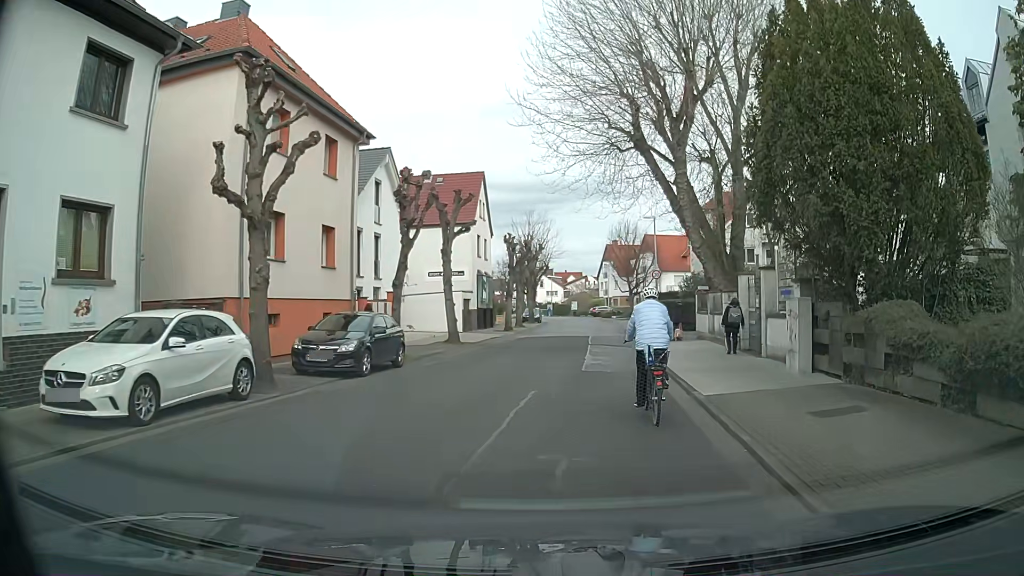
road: unclassified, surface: asphalt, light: Day
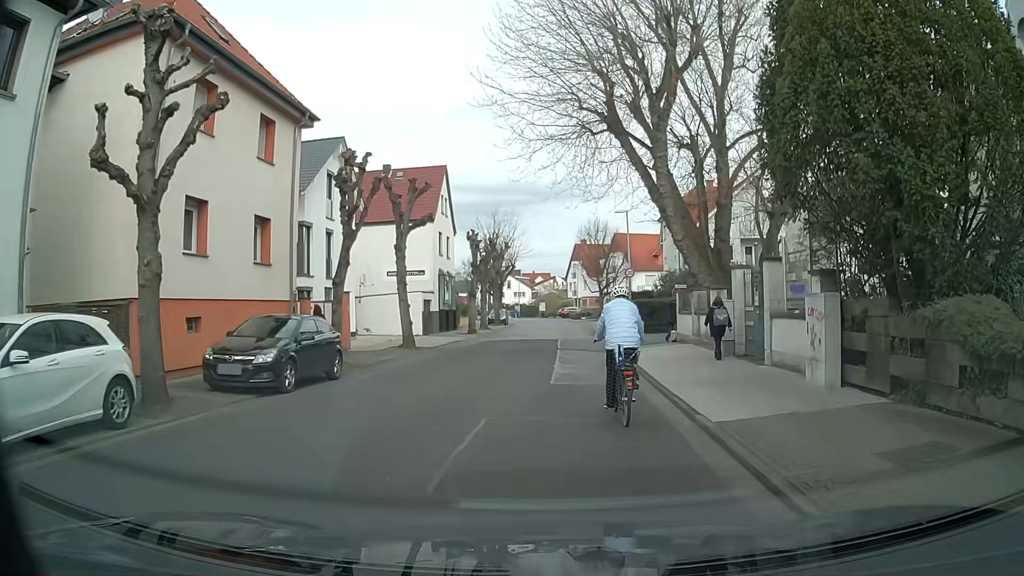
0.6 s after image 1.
(0.0, +2.7) m; +4°
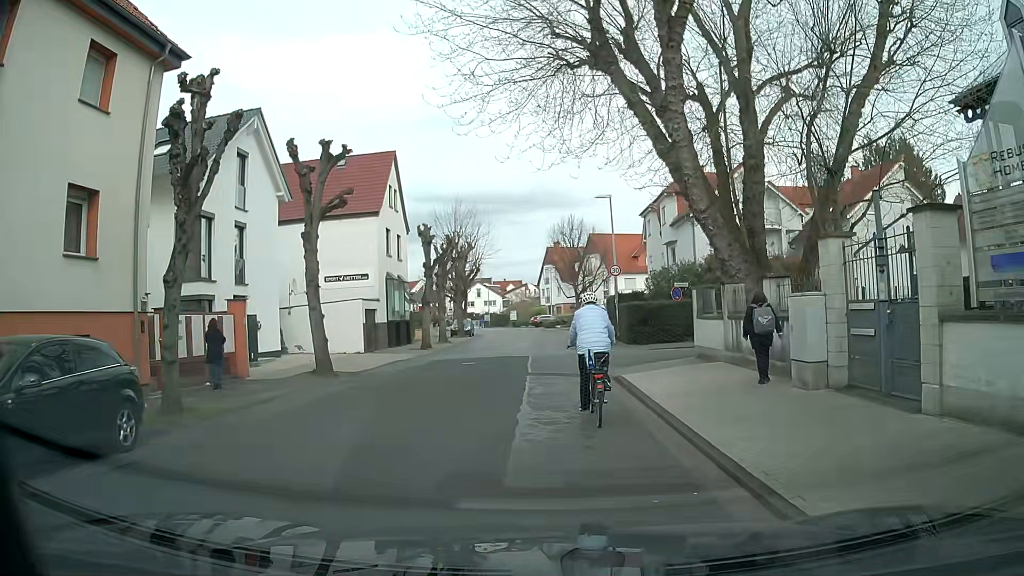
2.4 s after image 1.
(0.0, +7.2) m; +2°
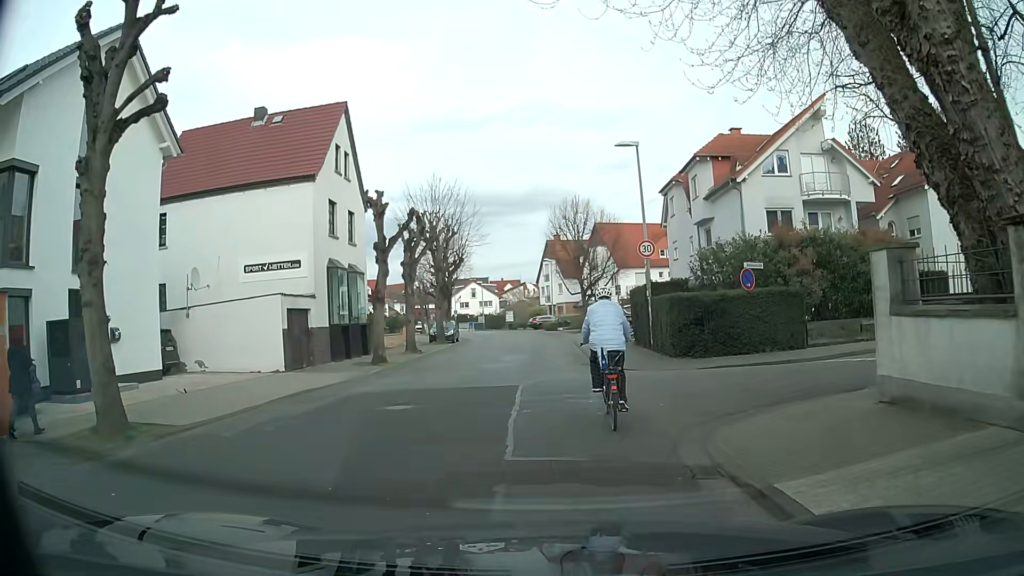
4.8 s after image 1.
(-0.3, +10.3) m; 0°
